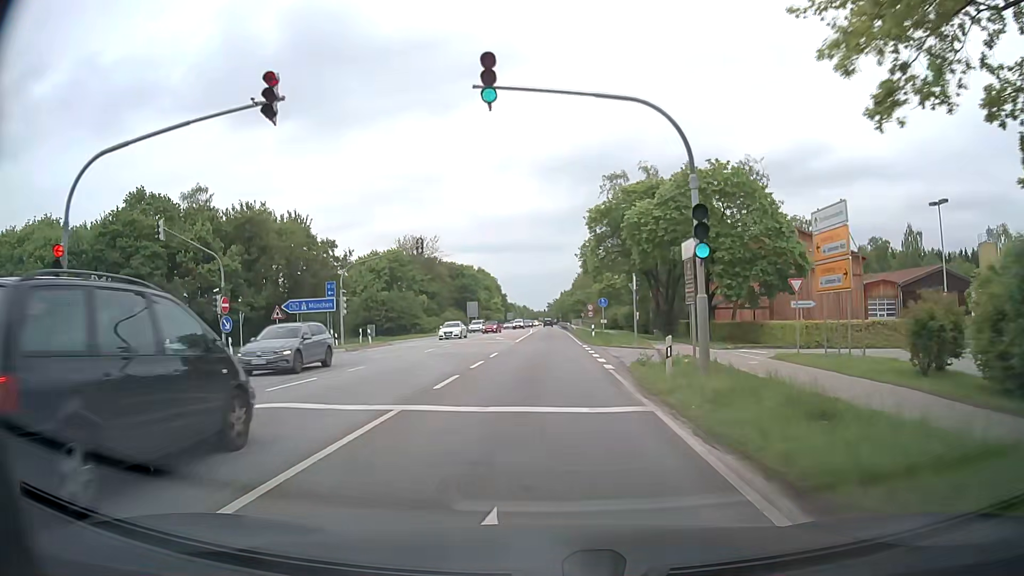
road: secondary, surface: asphalt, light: Day
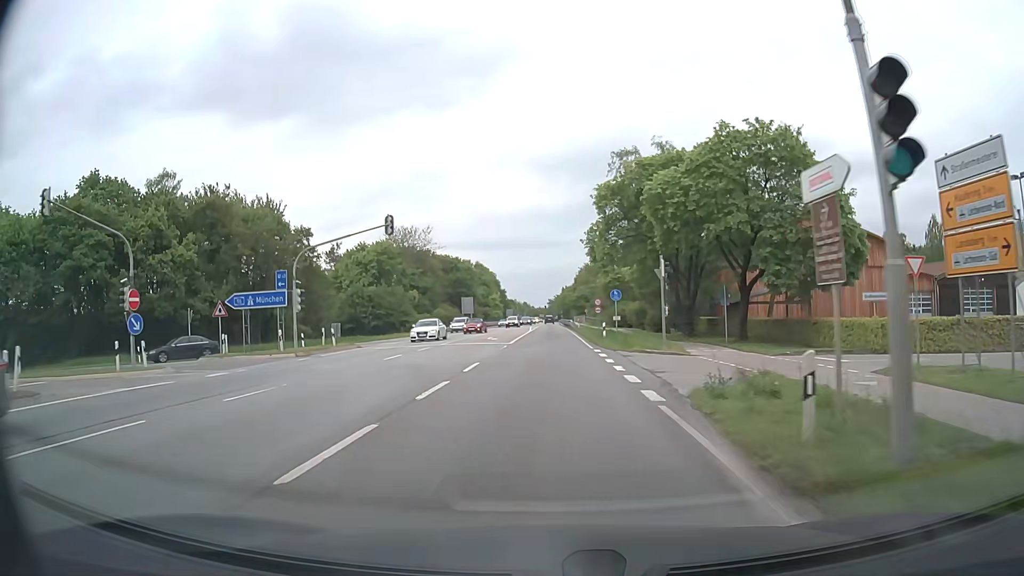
(0.0, +8.0) m; 0°
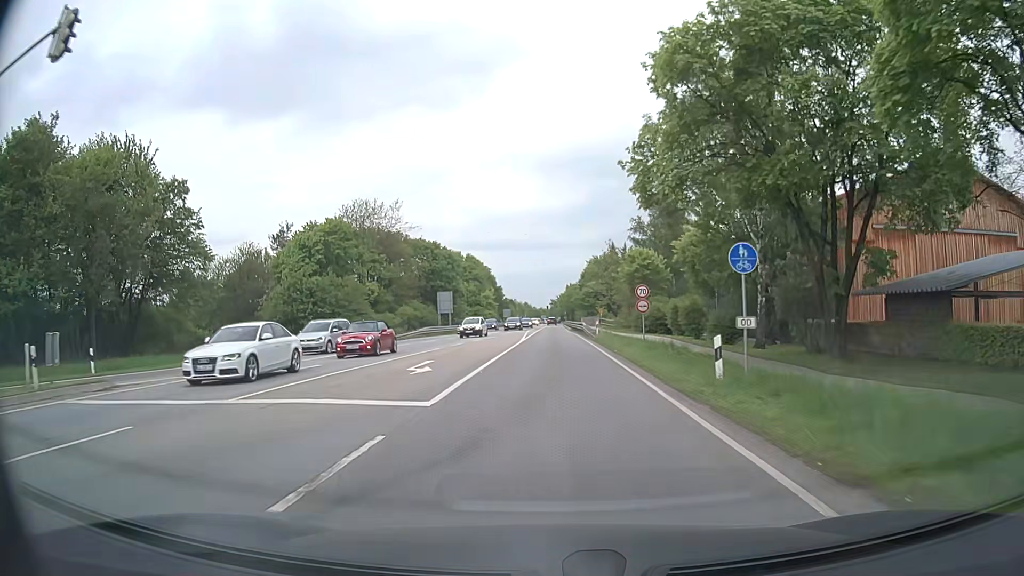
(-0.1, +24.2) m; 0°
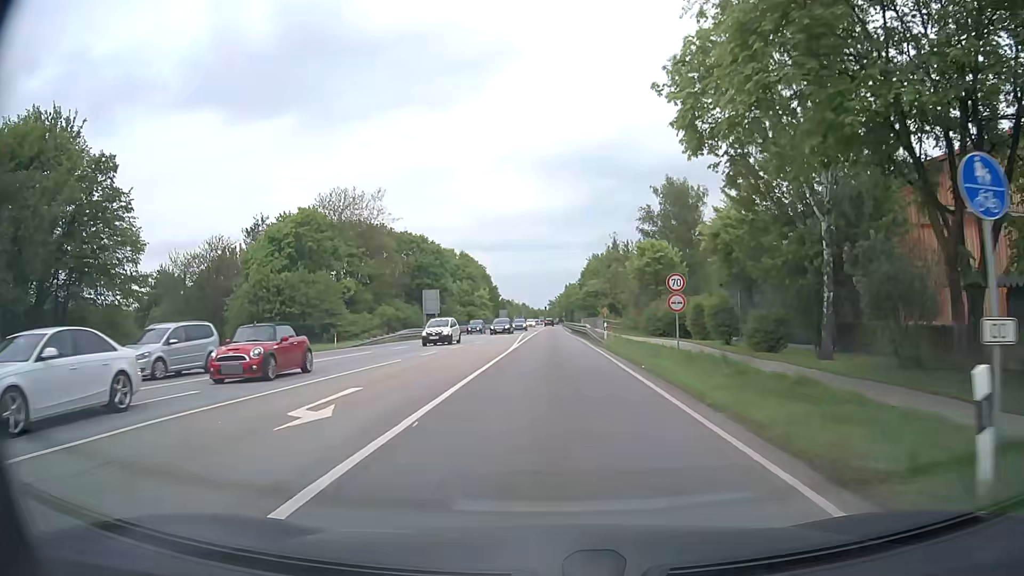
(0.0, +8.1) m; +1°
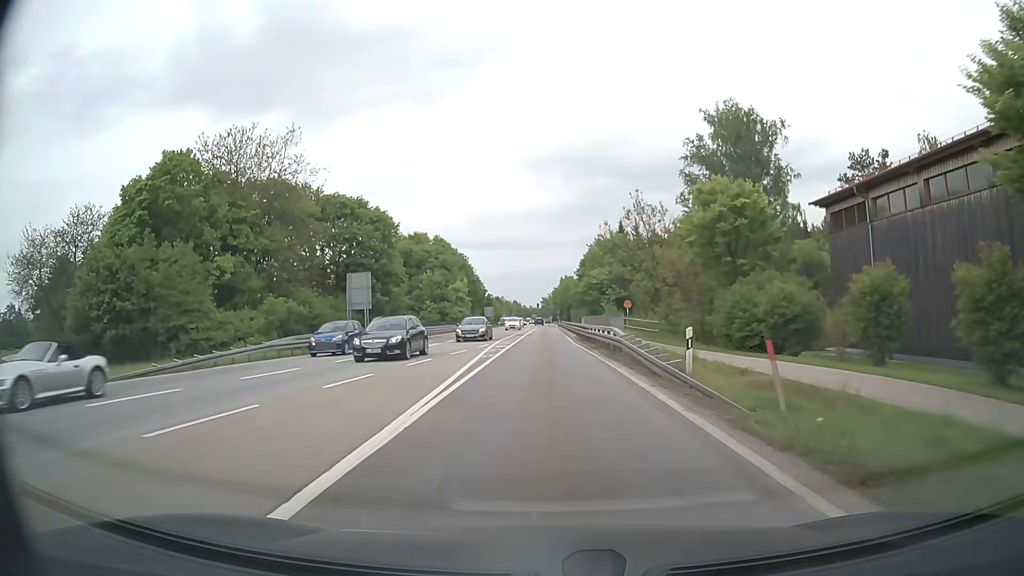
(0.0, +24.8) m; 0°
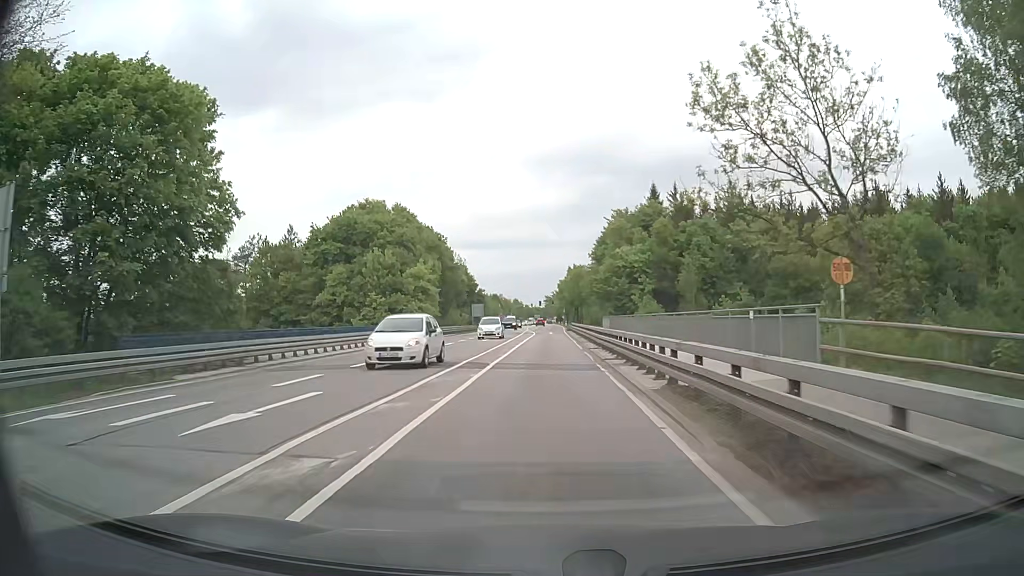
(0.0, +33.4) m; 0°
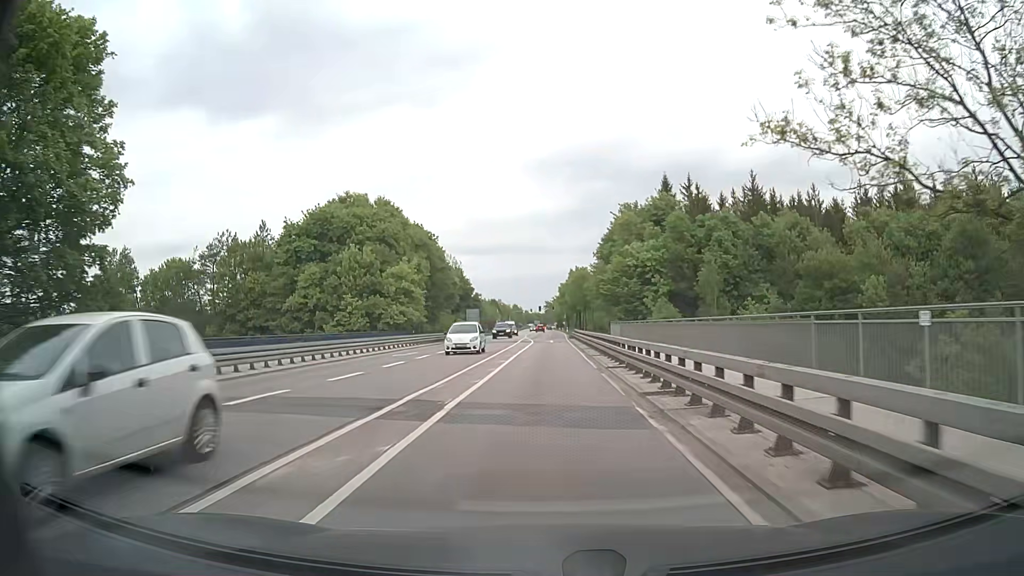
(0.0, +8.6) m; 0°
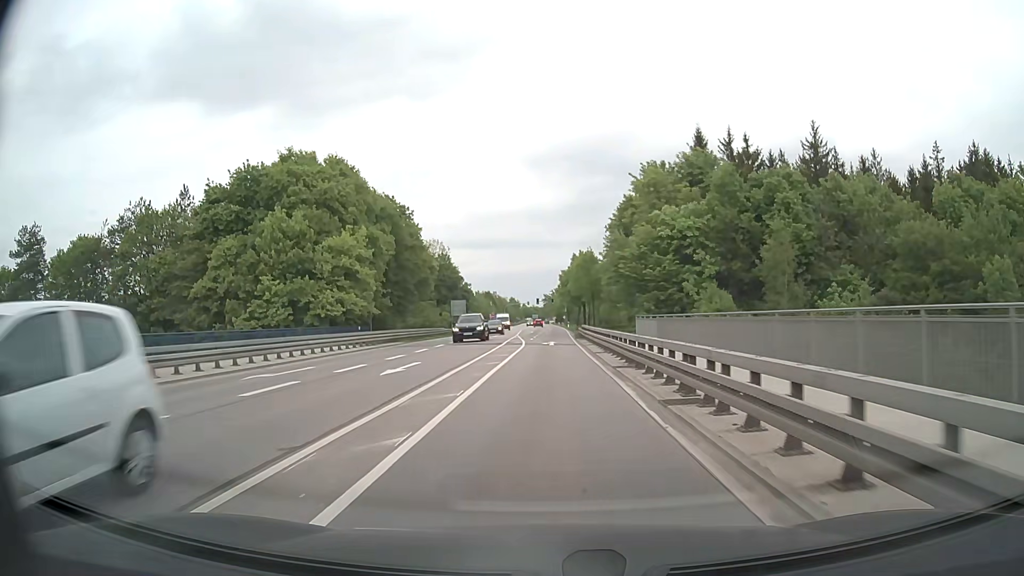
(+0.1, +17.7) m; 0°
(0, +10) (0, +20) (0, +30) (0, +40) (0, +50) (0, +60) (+1, +70) (+1, +80) (+1, +90) (+1, +100) m
